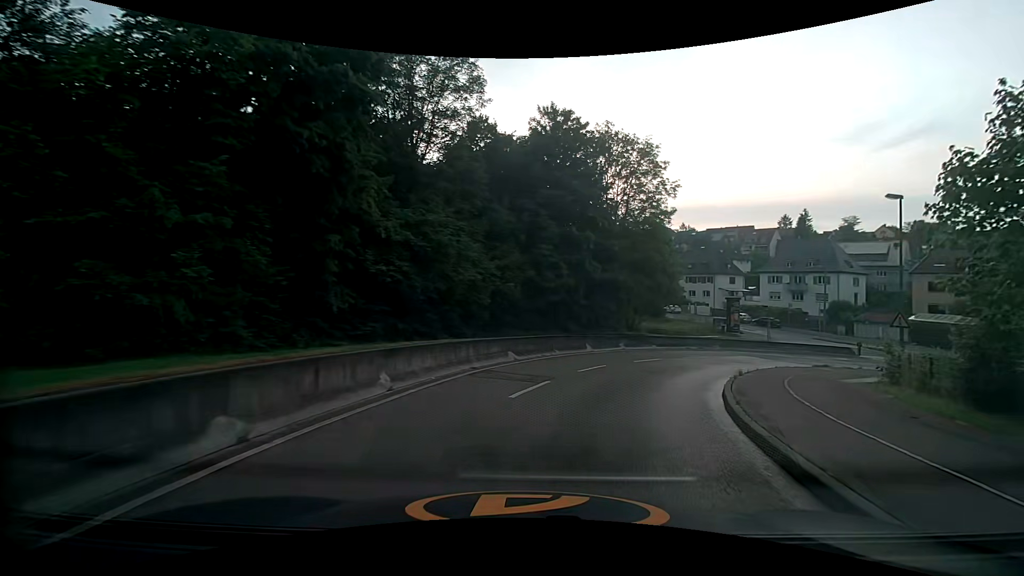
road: secondary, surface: asphalt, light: Day
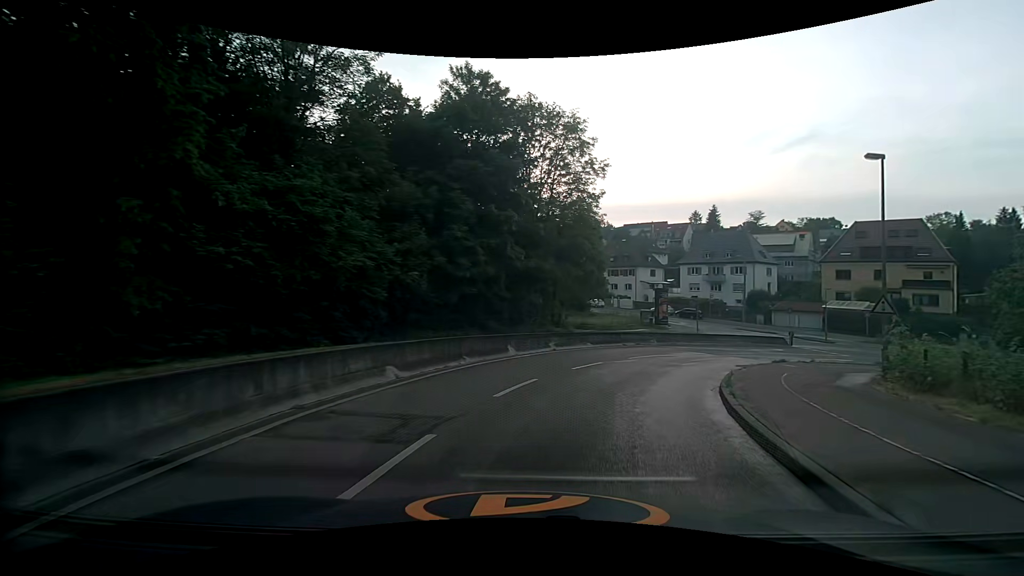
(+0.5, +6.0) m; +9°
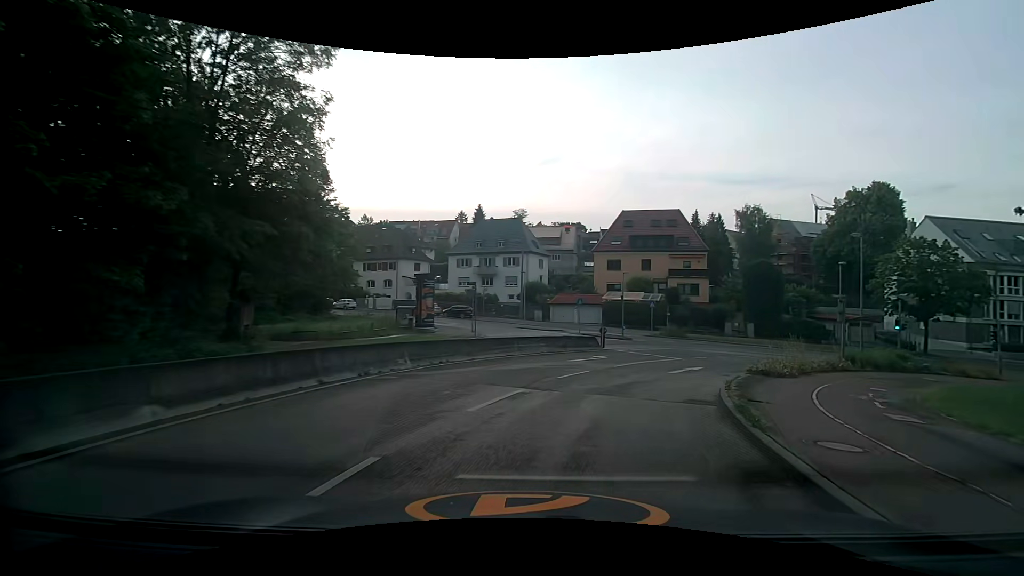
(+4.1, +17.5) m; +26°
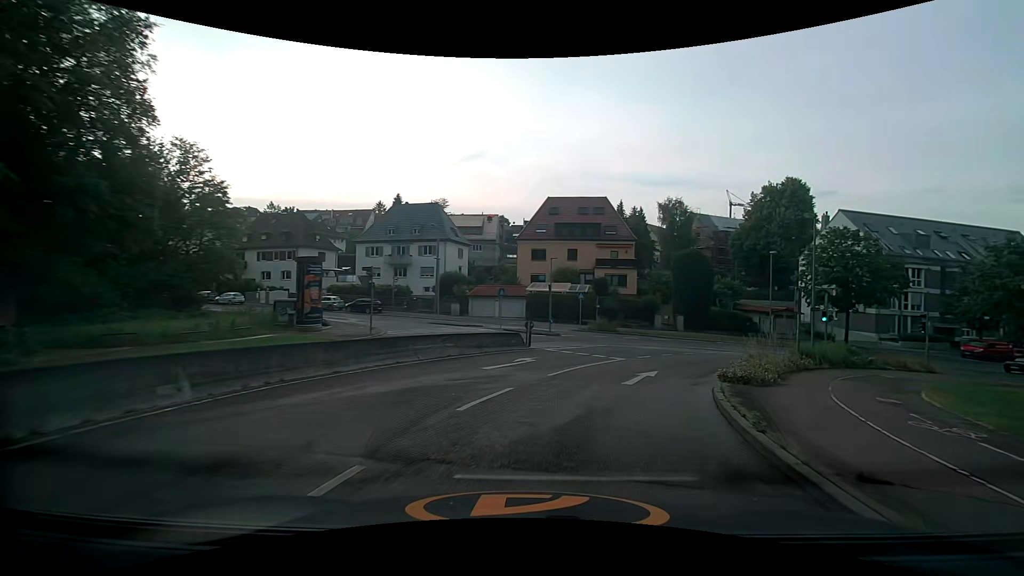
(+0.5, +6.0) m; +9°
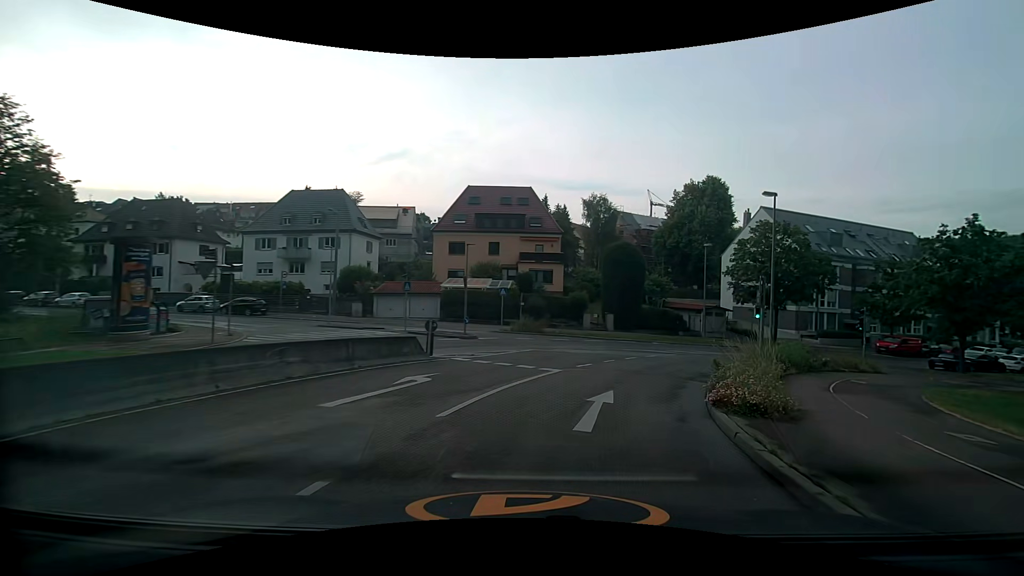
(+0.5, +6.1) m; +9°
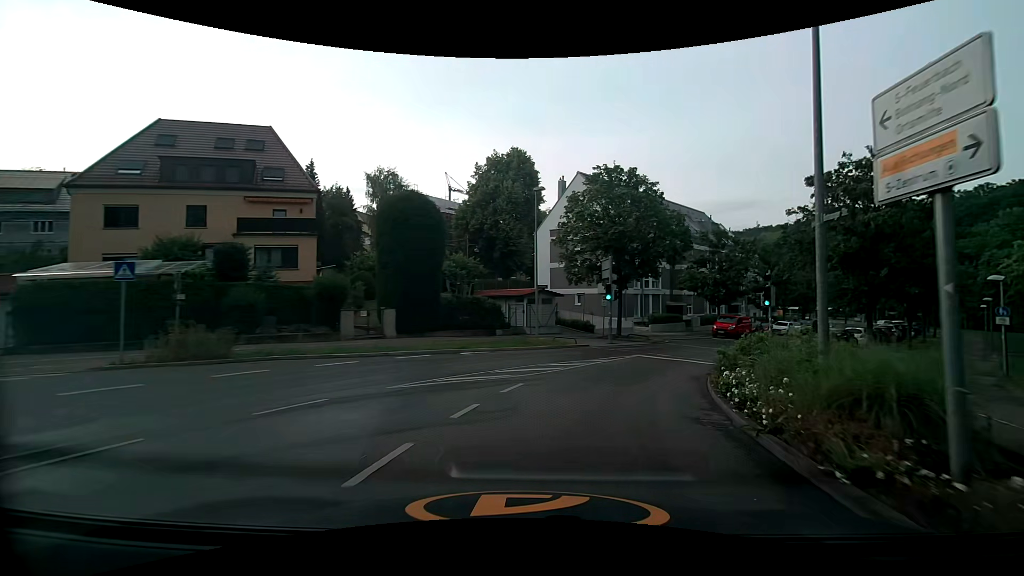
(+3.6, +18.0) m; +22°
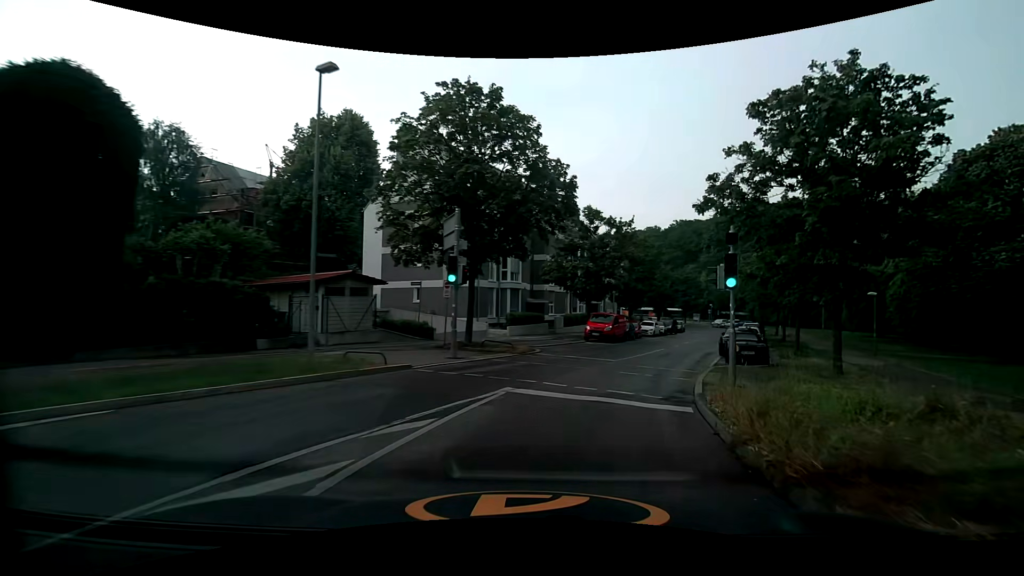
(+1.7, +12.1) m; +15°
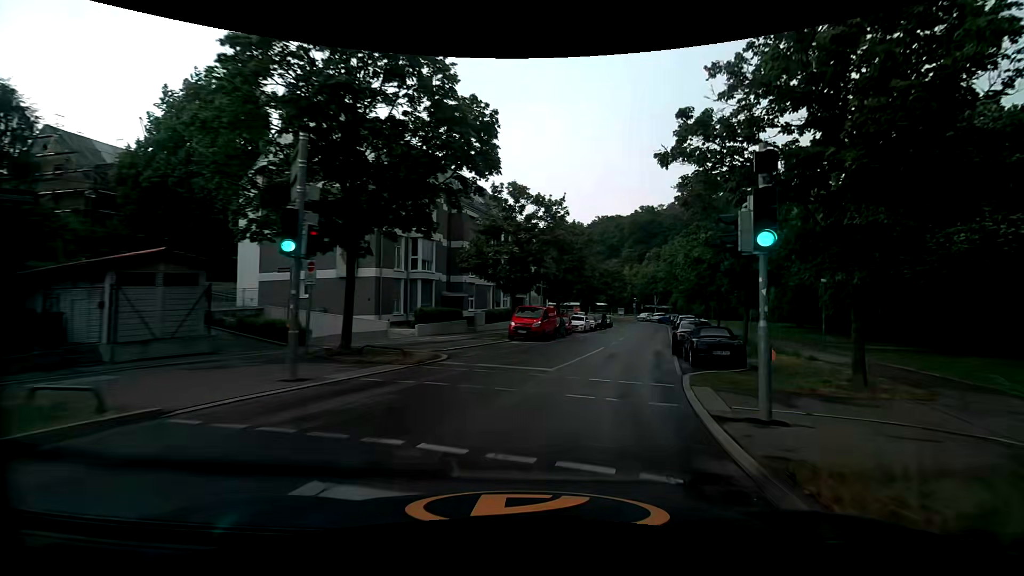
(+0.6, +6.0) m; +10°
(+1, +10) (+3, +20) (+6, +29) (+8, +39) (+11, +49) (+14, +58) (+16, +68) (+17, +78) (+16, +88) (+14, +97) m
